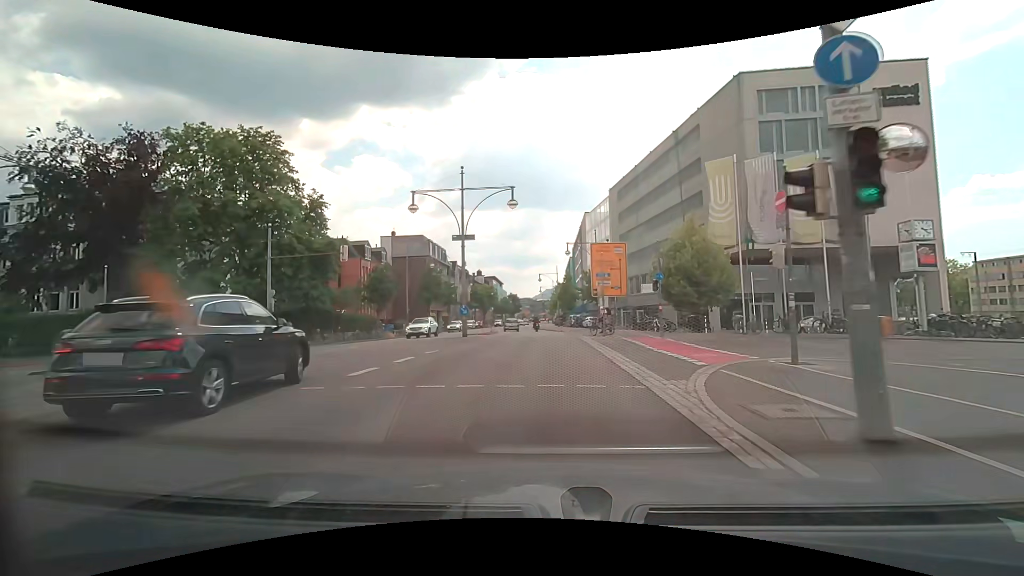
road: primary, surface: asphalt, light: Day
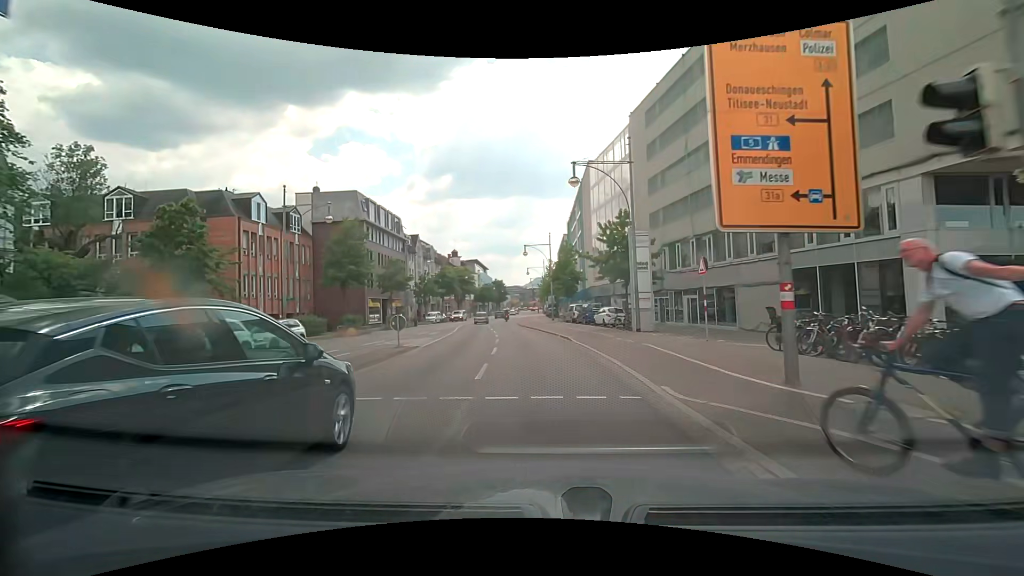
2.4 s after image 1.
(+0.1, +26.2) m; +1°
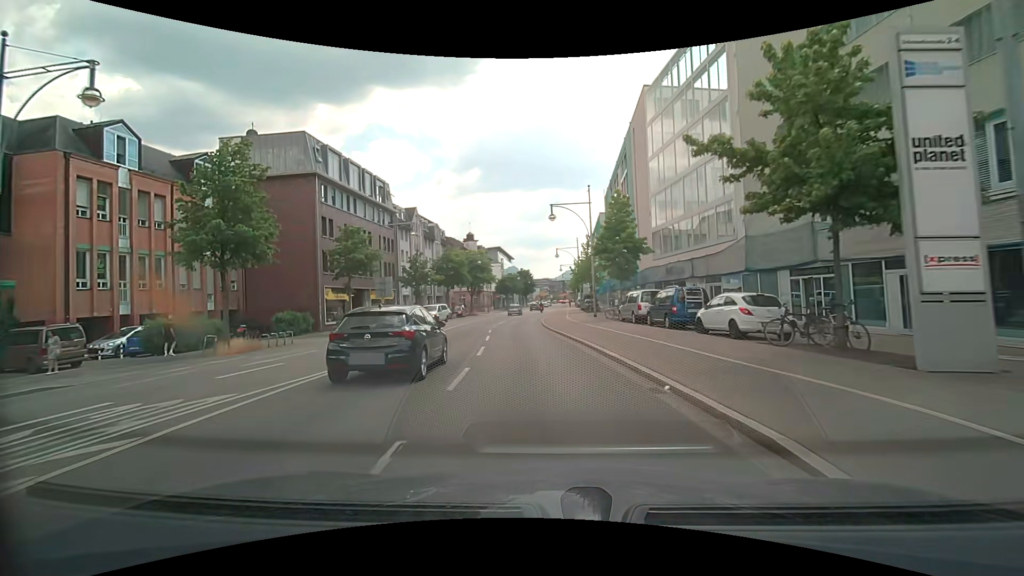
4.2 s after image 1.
(-0.6, +19.9) m; -3°
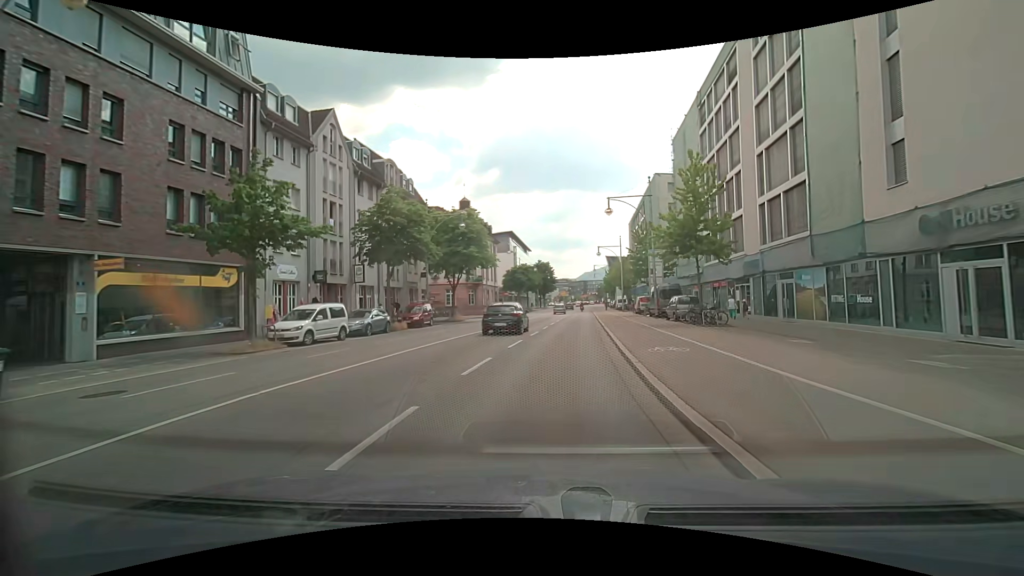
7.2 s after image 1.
(-1.8, +34.7) m; -2°
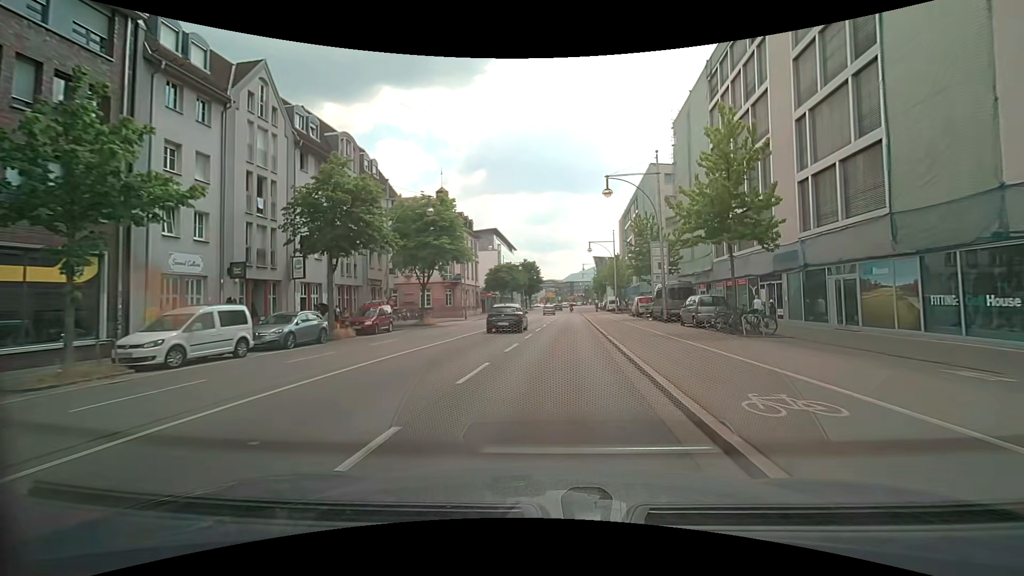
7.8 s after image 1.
(0.0, +6.9) m; +1°
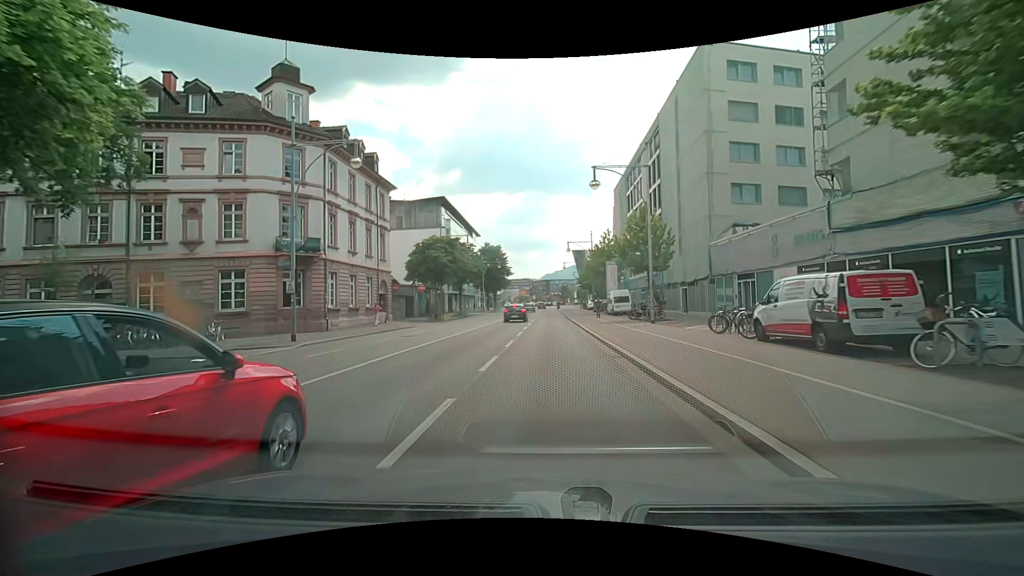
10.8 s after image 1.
(+1.4, +34.3) m; +3°
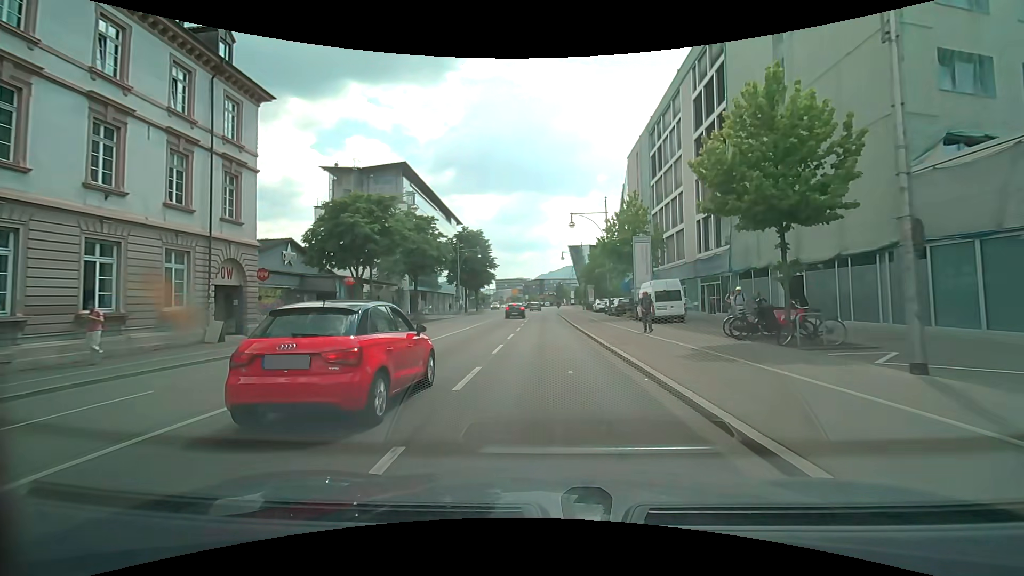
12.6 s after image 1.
(0.0, +20.4) m; 0°
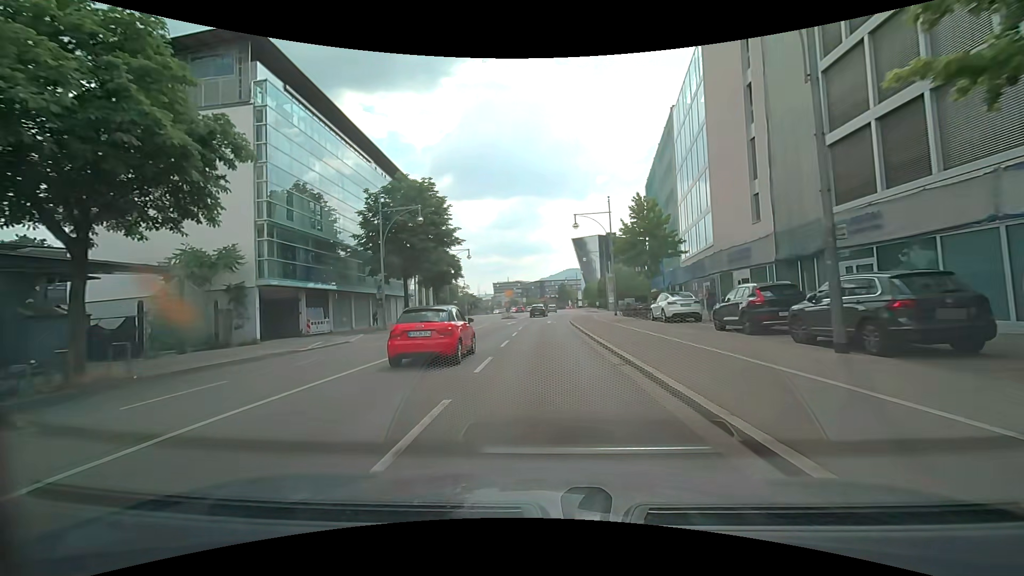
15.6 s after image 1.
(+0.1, +33.7) m; 0°
